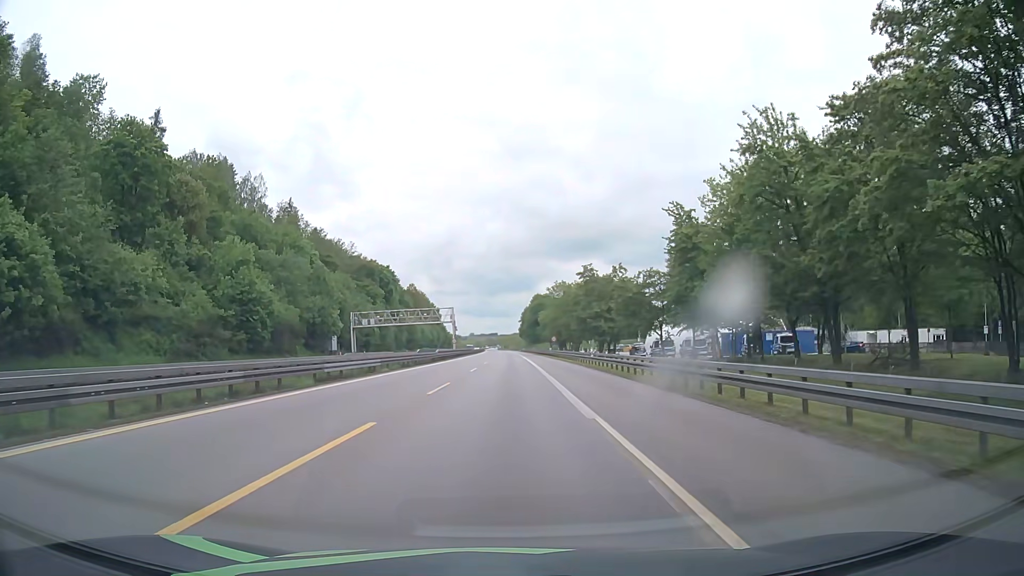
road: motorway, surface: asphalt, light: Day
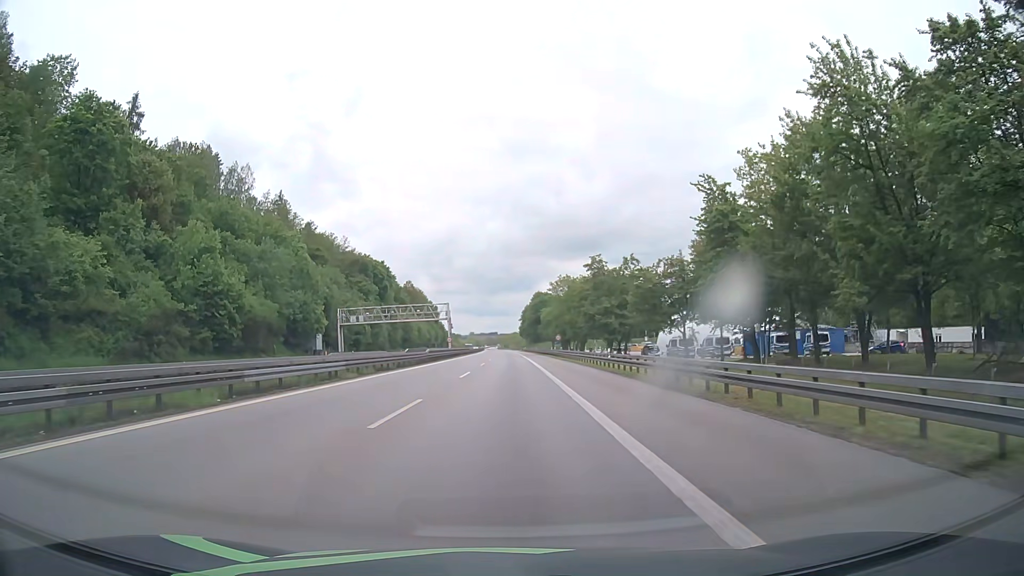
(0.0, +8.3) m; 0°
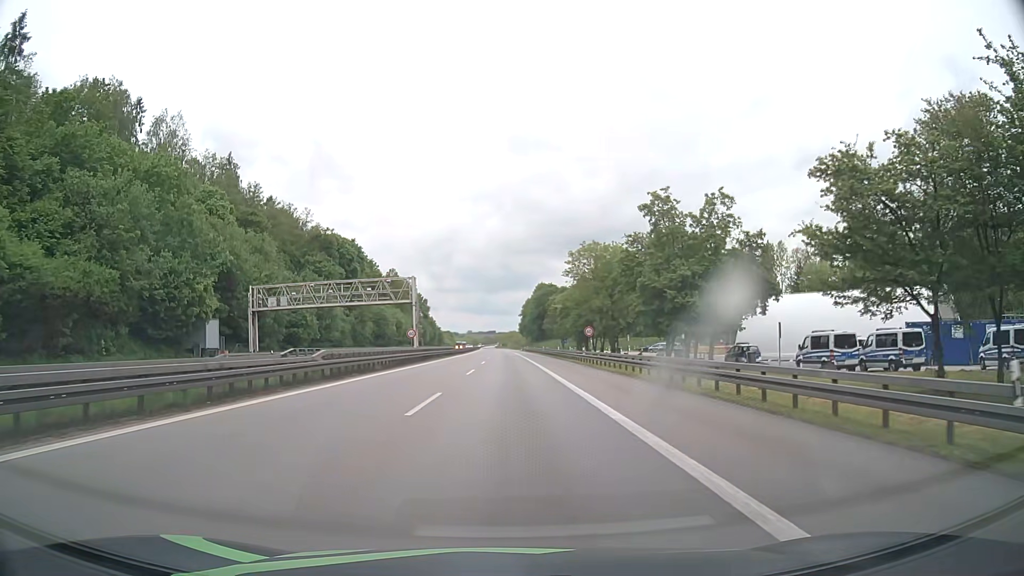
(-0.1, +34.6) m; 0°
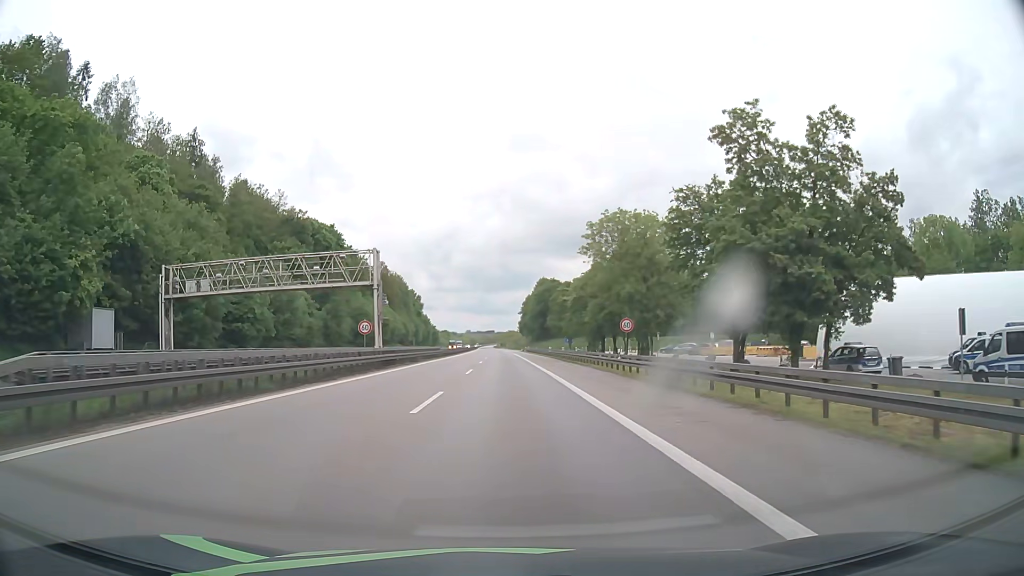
(0.0, +17.7) m; 0°
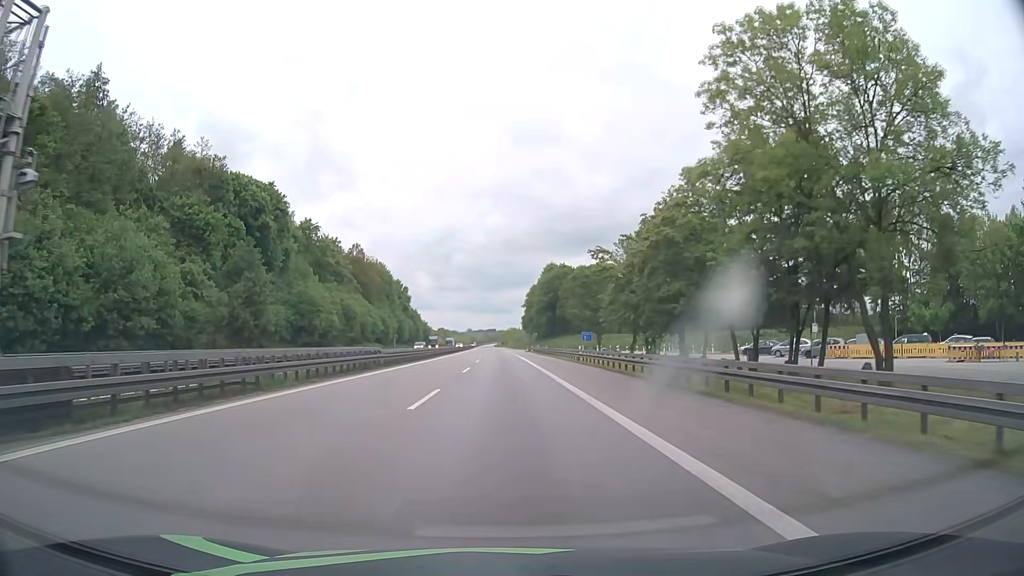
(0.0, +35.9) m; 0°
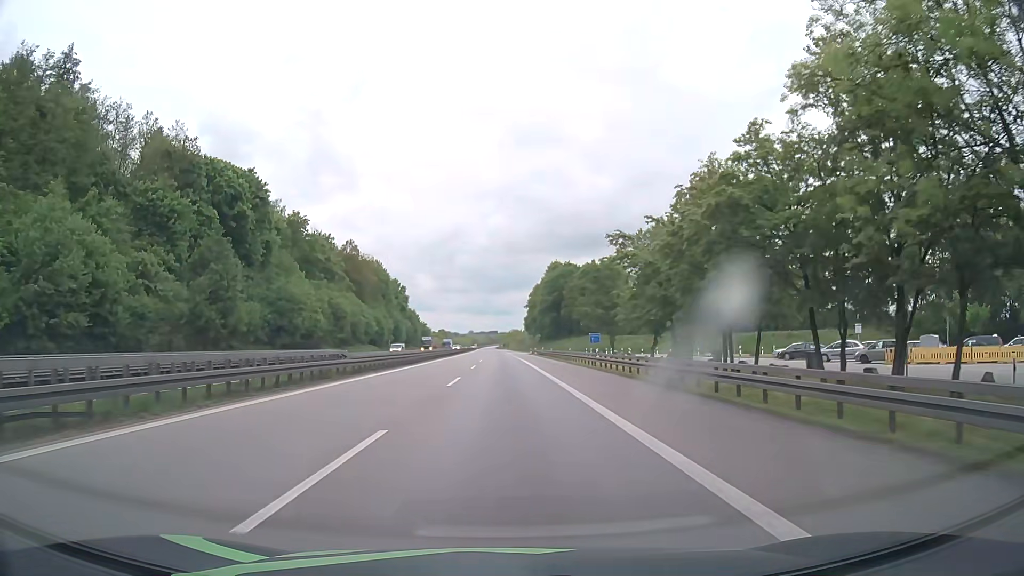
(-0.1, +9.0) m; 0°
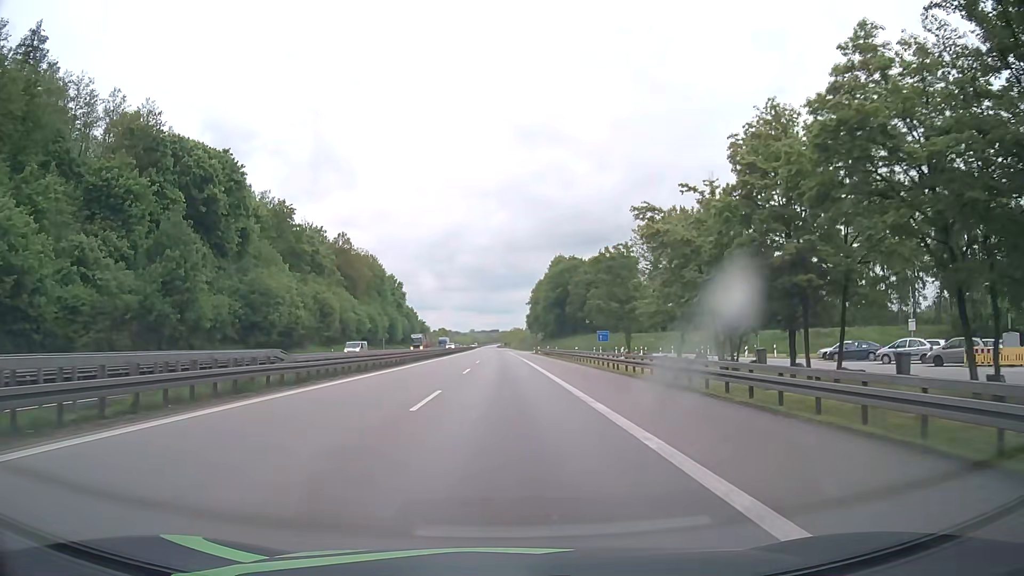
(0.0, +9.1) m; 0°
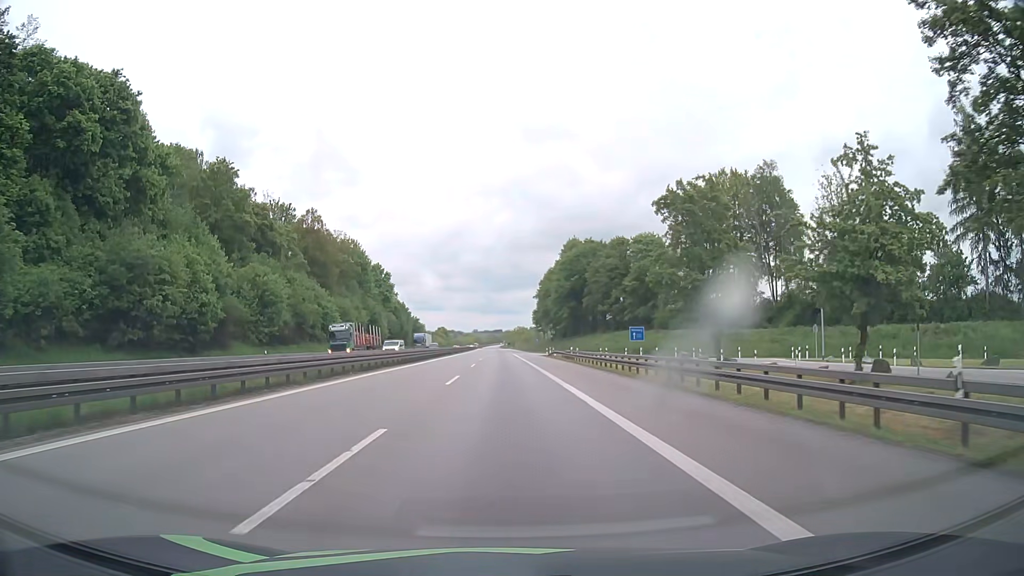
(0.0, +27.3) m; 0°
(0, +10) (0, +20) (0, +30) (0, +40) (0, +50) (0, +60) (-1, +70) (-1, +80) (-1, +90) (-1, +100) m
